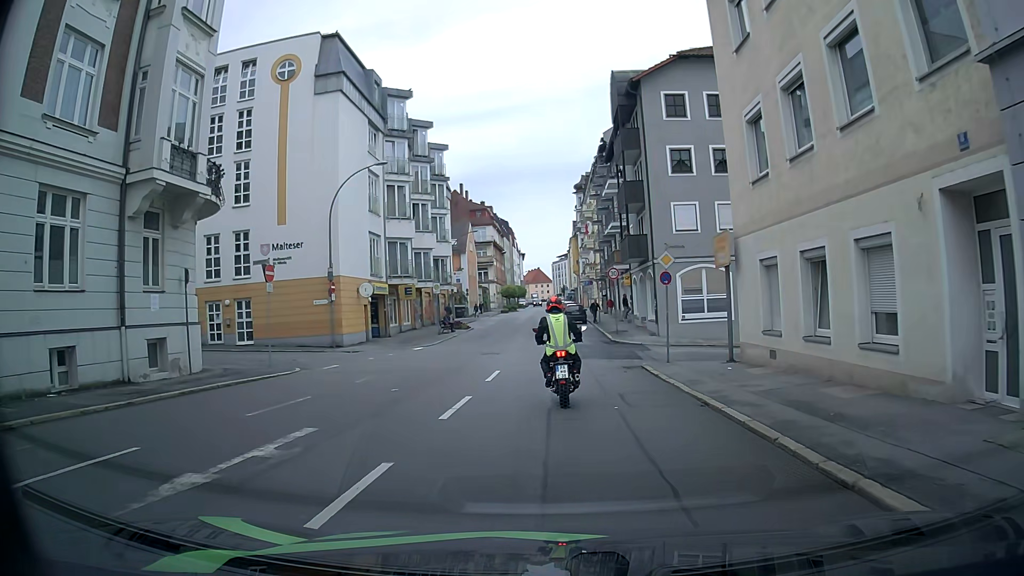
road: tertiary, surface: asphalt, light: Day
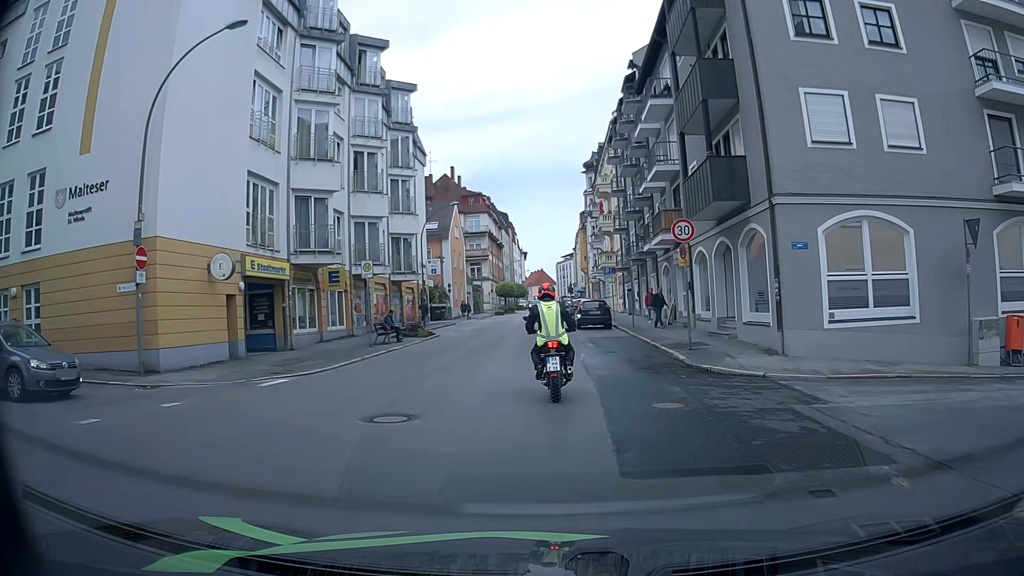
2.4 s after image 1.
(+0.1, +16.9) m; 0°
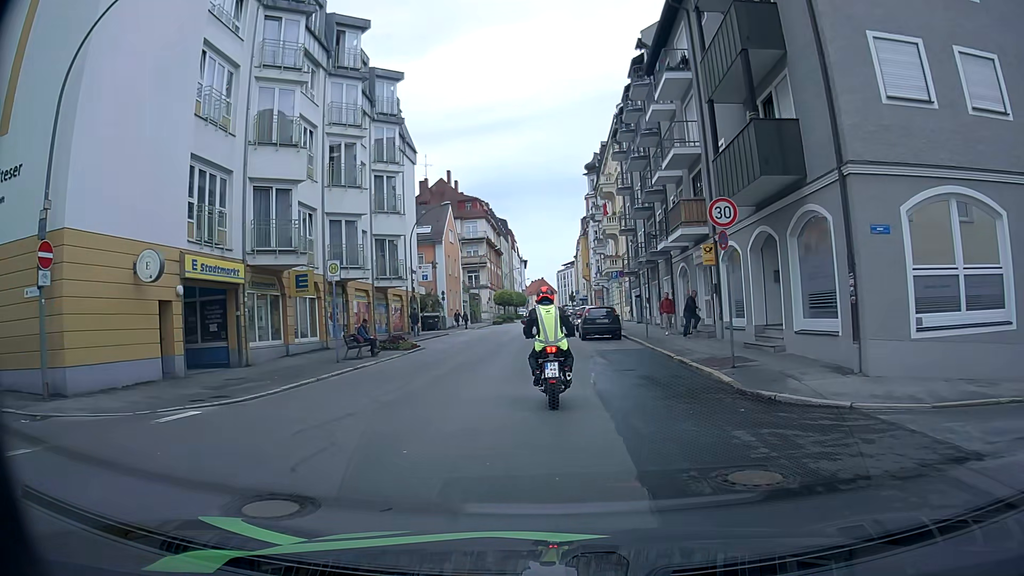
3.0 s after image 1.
(0.0, +4.0) m; +1°
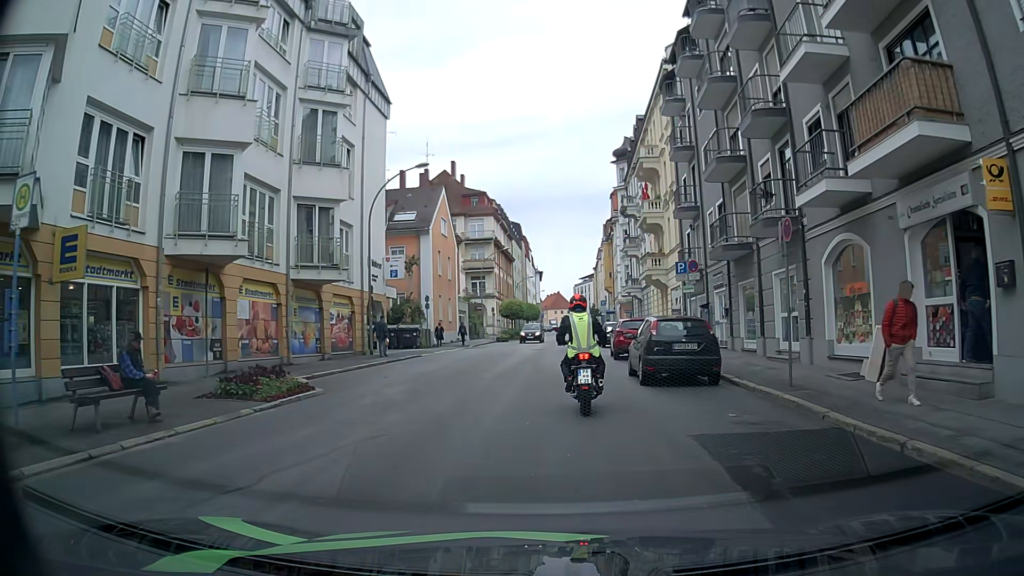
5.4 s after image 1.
(-0.3, +14.5) m; -3°
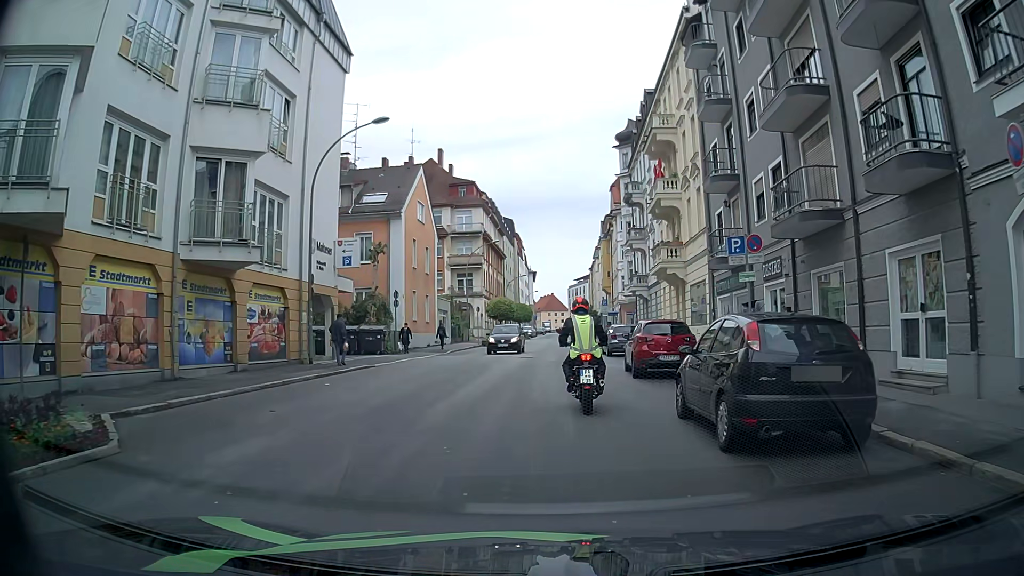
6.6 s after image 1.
(+0.4, +7.3) m; +2°
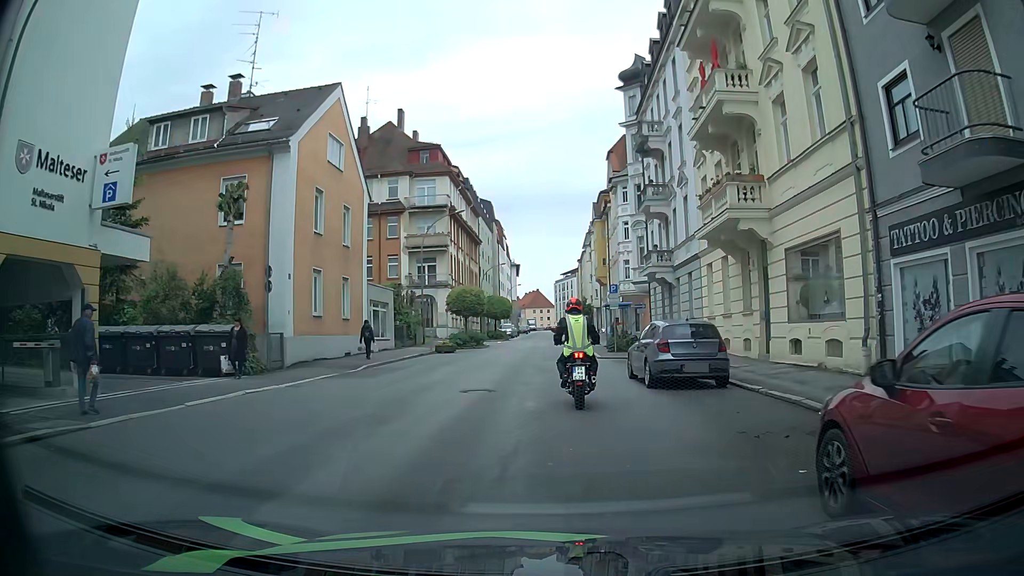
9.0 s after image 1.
(+0.2, +15.5) m; 0°
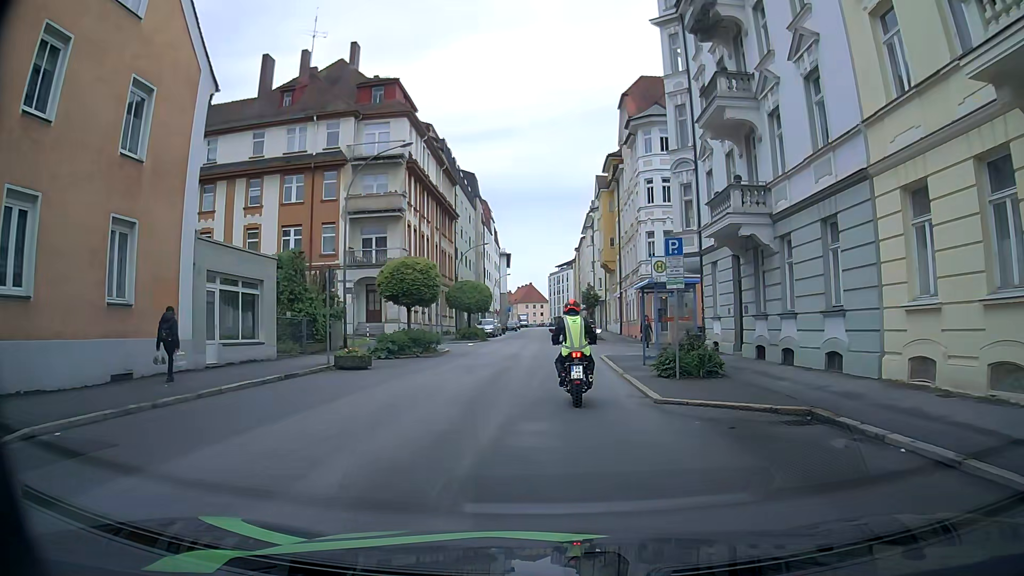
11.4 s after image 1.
(+0.5, +16.5) m; +2°
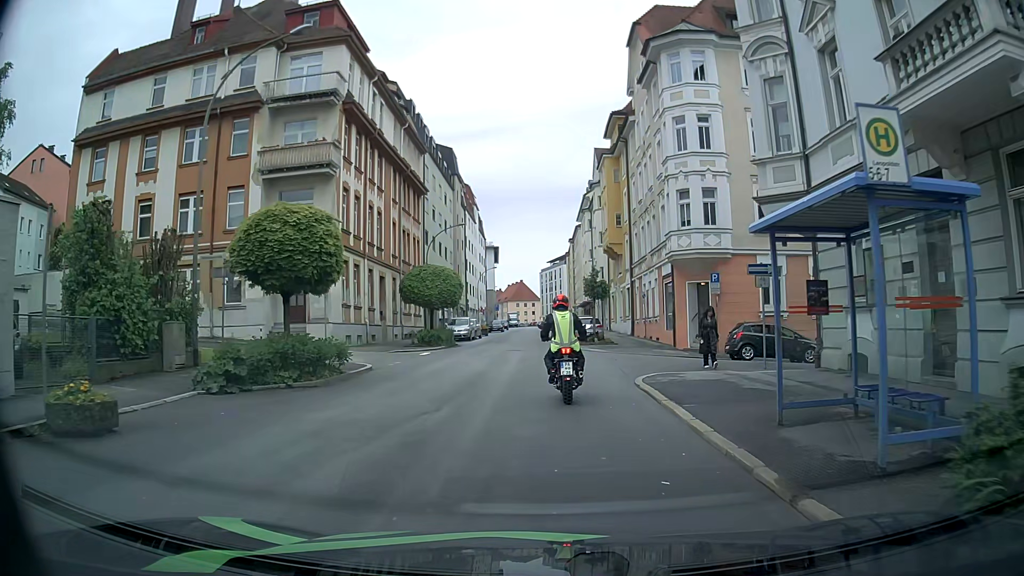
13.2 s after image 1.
(+0.1, +12.6) m; +1°
(0, +10) (0, +20) (0, +30) (0, +40) (-1, +50) (-1, +60) (-1, +70) (-1, +80) (-1, +90) (-2, +100) m
